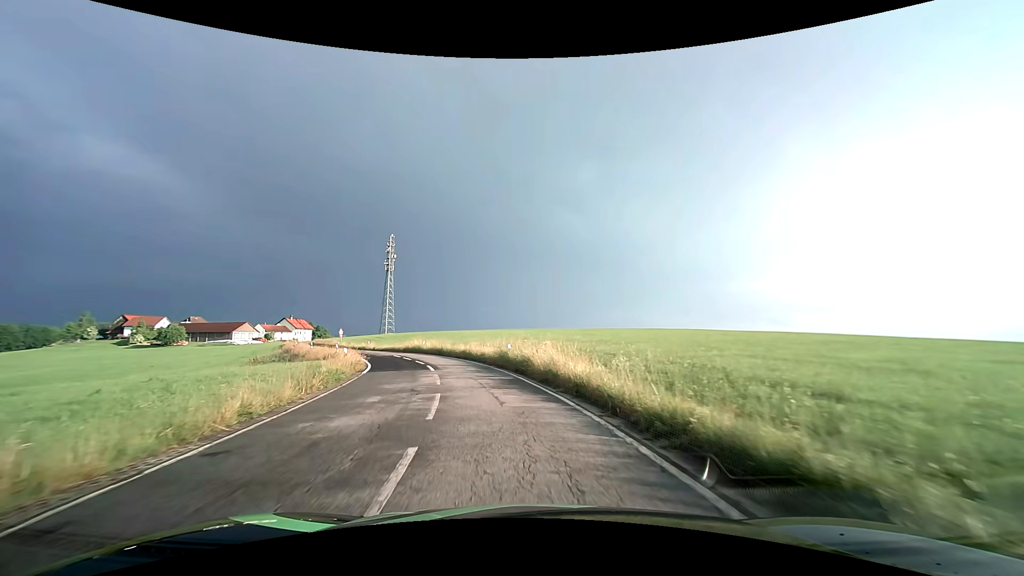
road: tertiary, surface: asphalt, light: Day
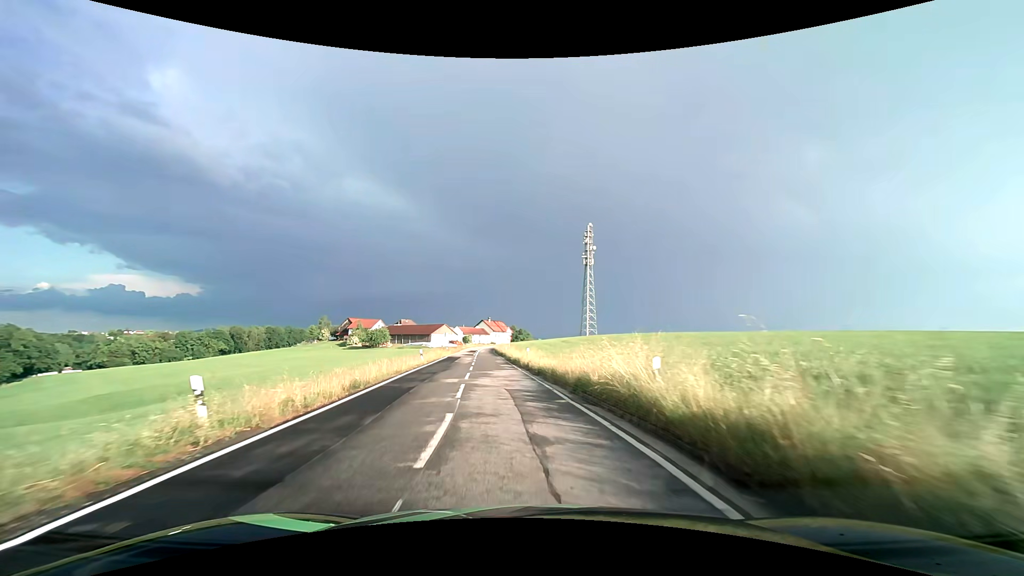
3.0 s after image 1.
(-7.7, +36.2) m; -24°
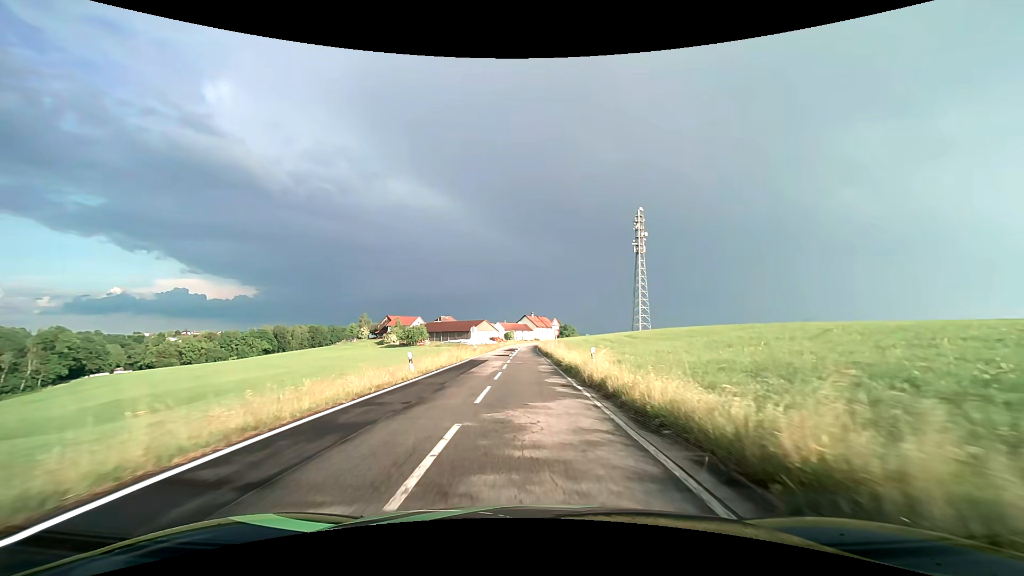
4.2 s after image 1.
(-0.8, +14.8) m; -5°
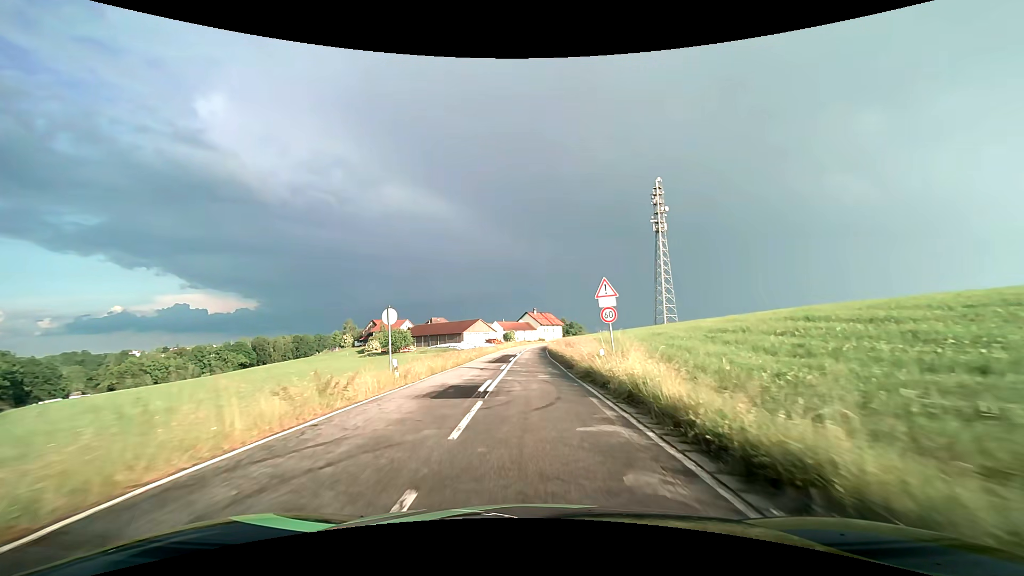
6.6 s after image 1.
(-0.6, +30.6) m; -1°
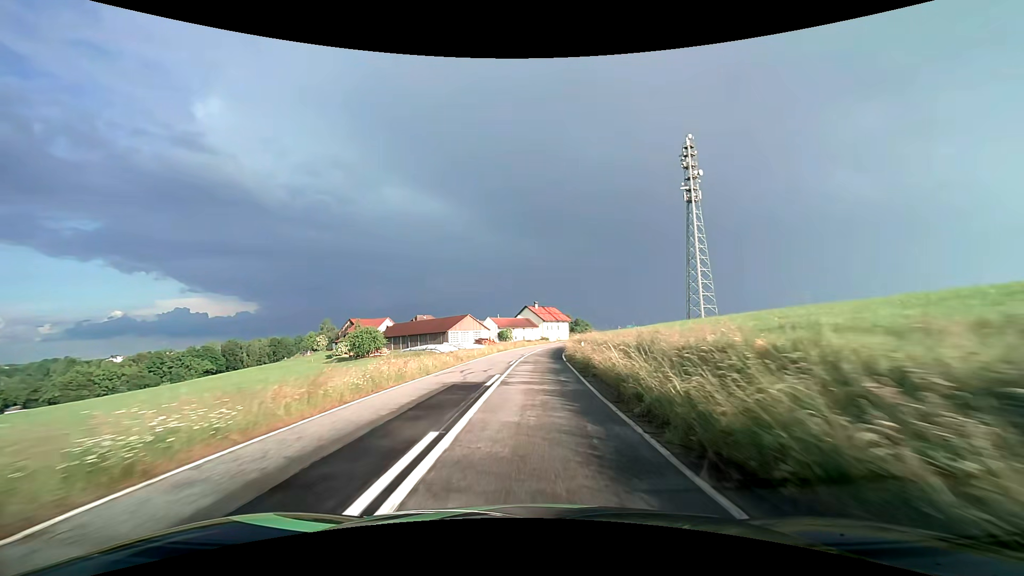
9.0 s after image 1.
(-0.1, +32.9) m; 0°
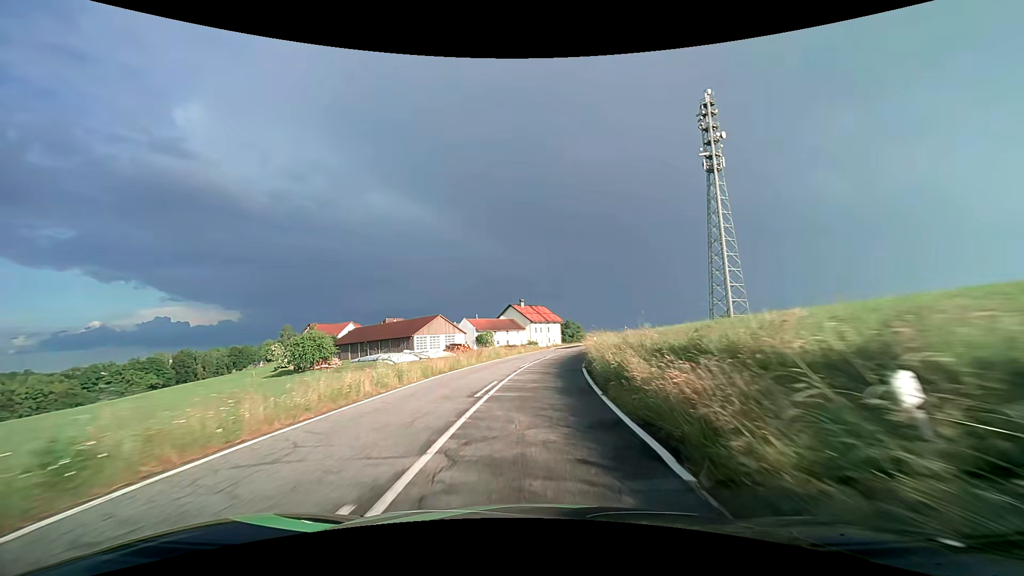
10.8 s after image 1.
(+0.3, +25.9) m; +1°
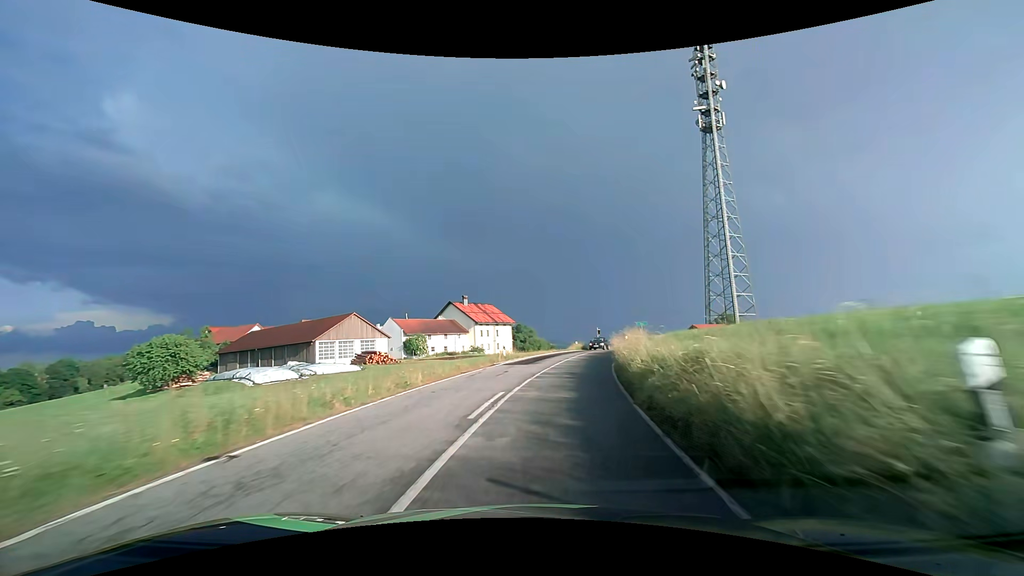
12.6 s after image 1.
(+1.0, +26.1) m; +6°
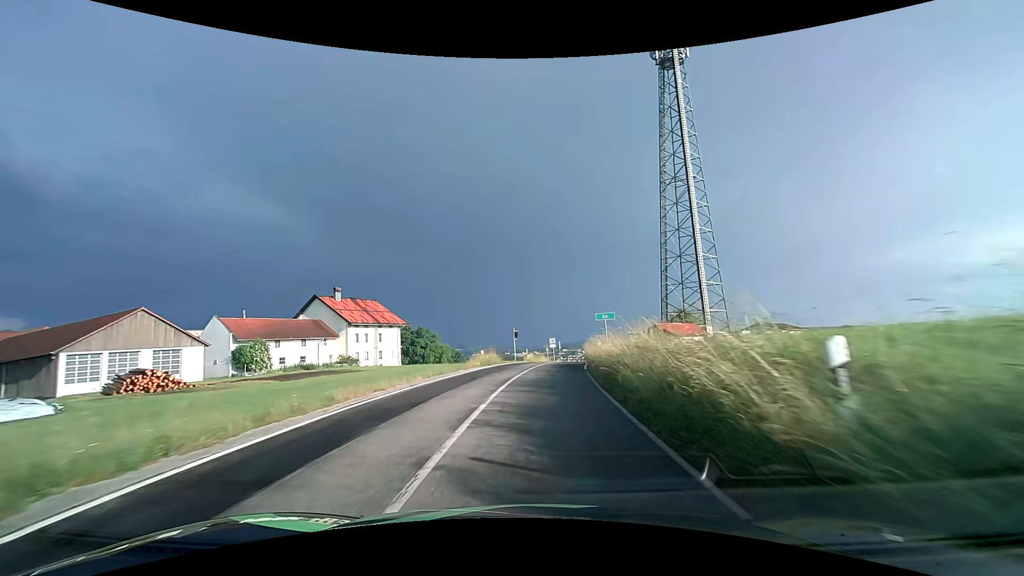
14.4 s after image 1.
(+2.1, +25.1) m; +10°
(0, +10) (+1, +20) (+2, +30) (+3, +40) (+4, +50) (+6, +60) (+8, +69) (+10, +79) (+13, +89) (+15, +99) m
